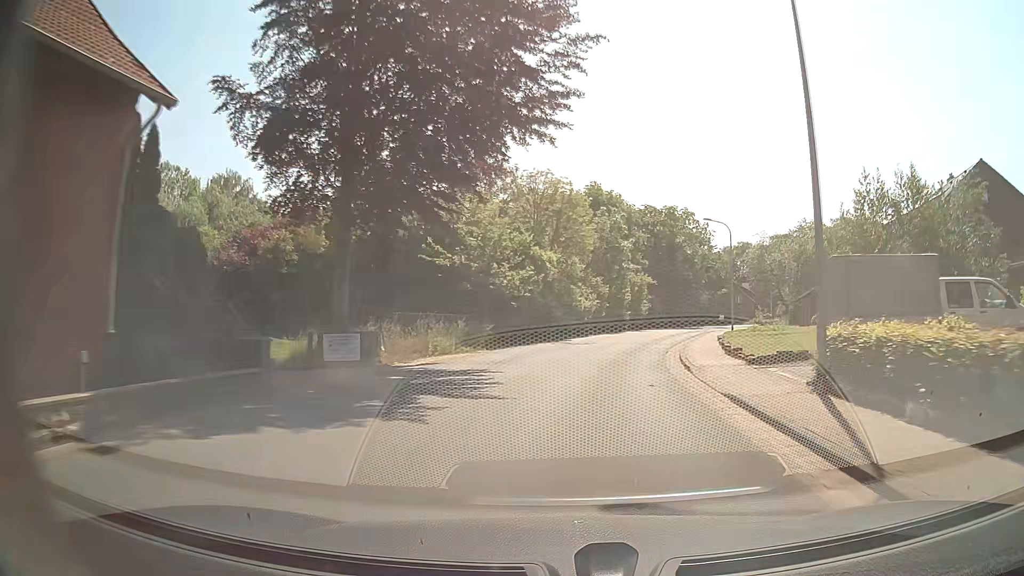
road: secondary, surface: asphalt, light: Day
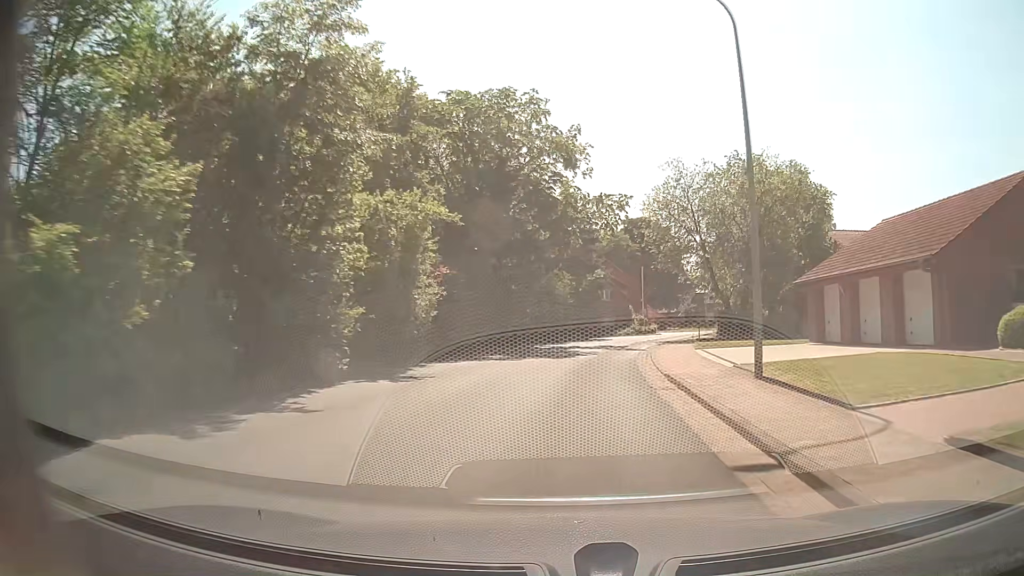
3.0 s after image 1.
(+5.9, +38.9) m; +15°
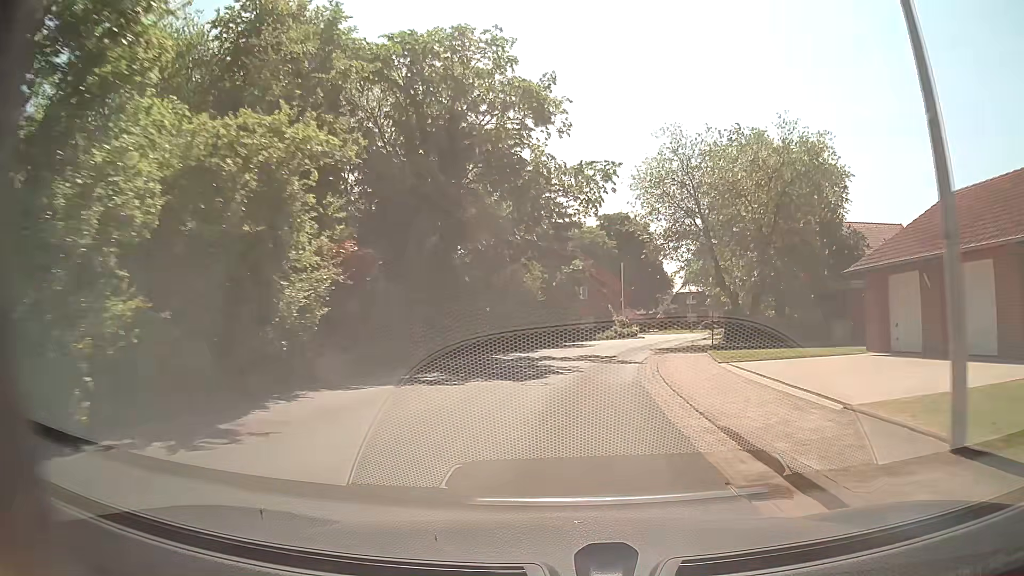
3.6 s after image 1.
(+0.2, +7.9) m; +2°
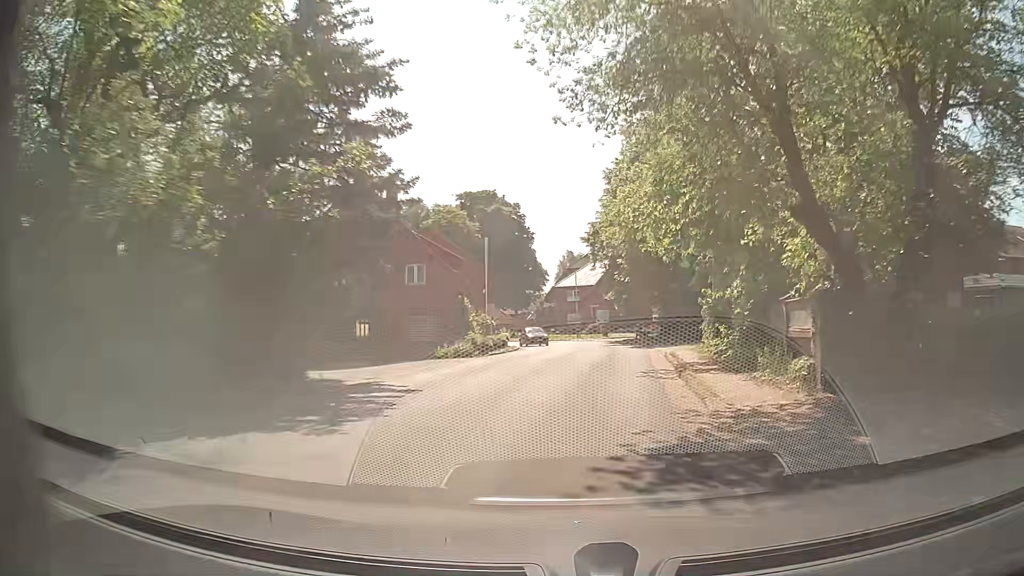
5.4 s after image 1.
(+2.0, +23.6) m; +12°
